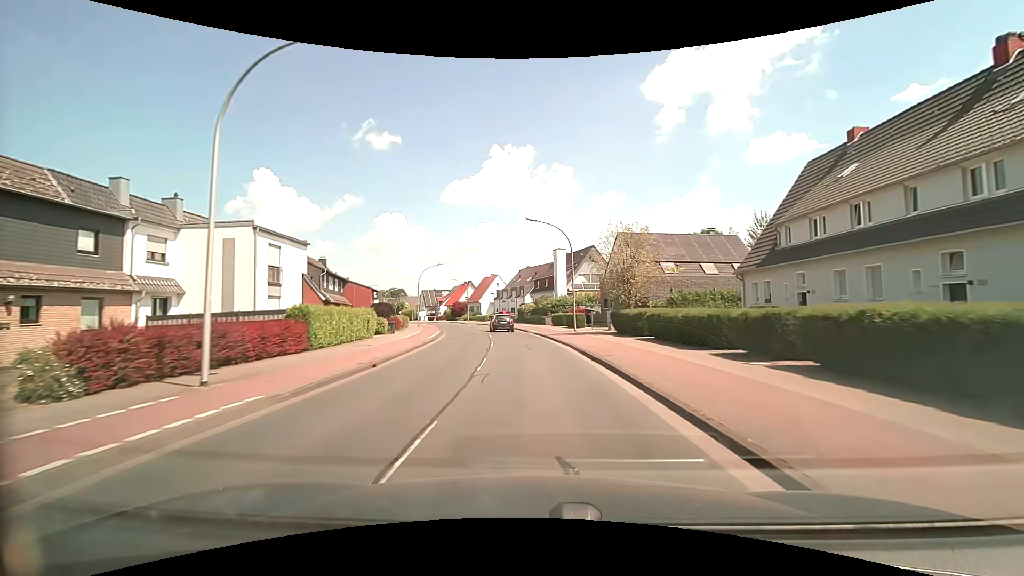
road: tertiary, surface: asphalt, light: Day
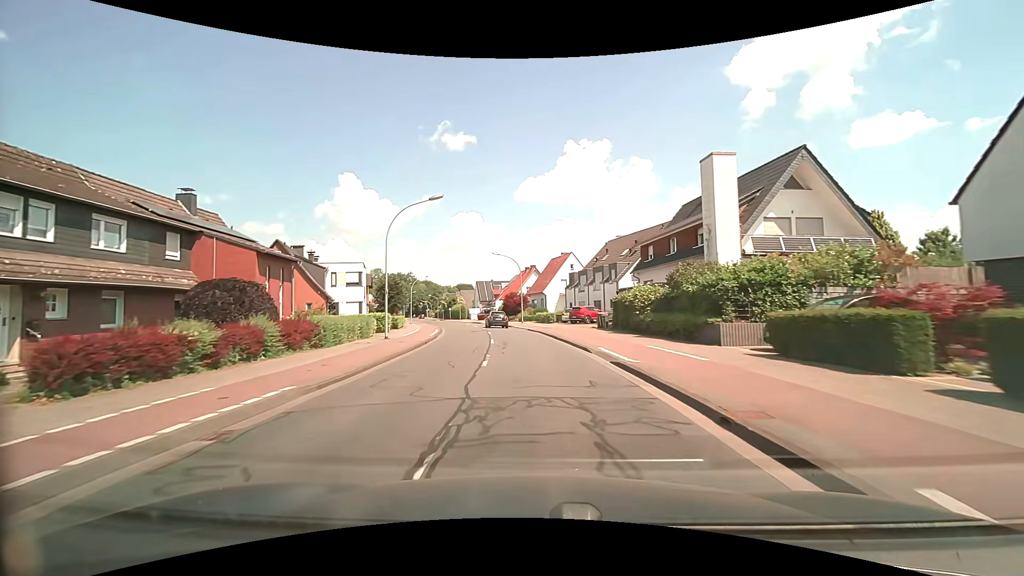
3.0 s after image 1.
(-2.2, +35.9) m; -9°
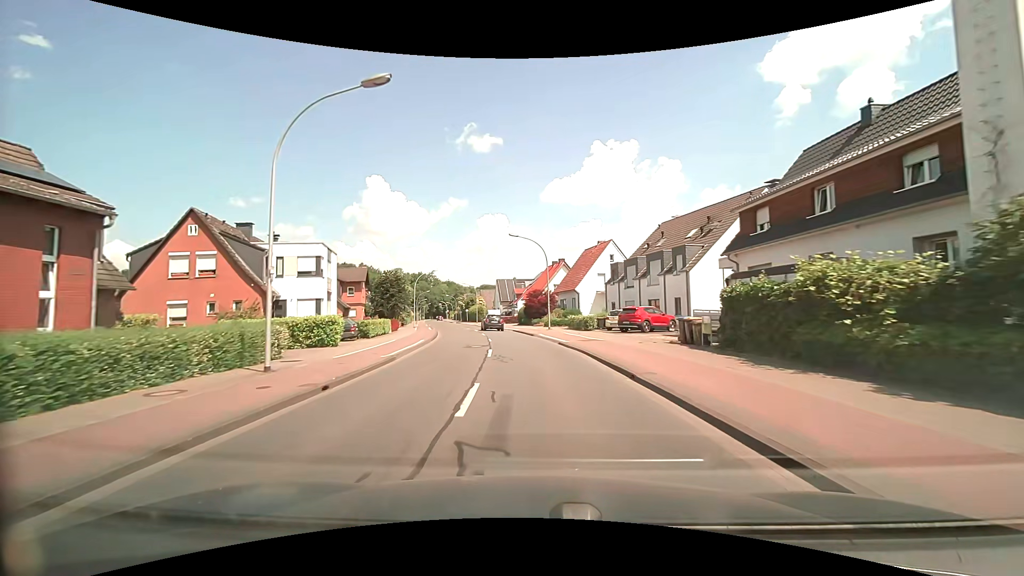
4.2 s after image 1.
(-0.3, +14.5) m; -3°
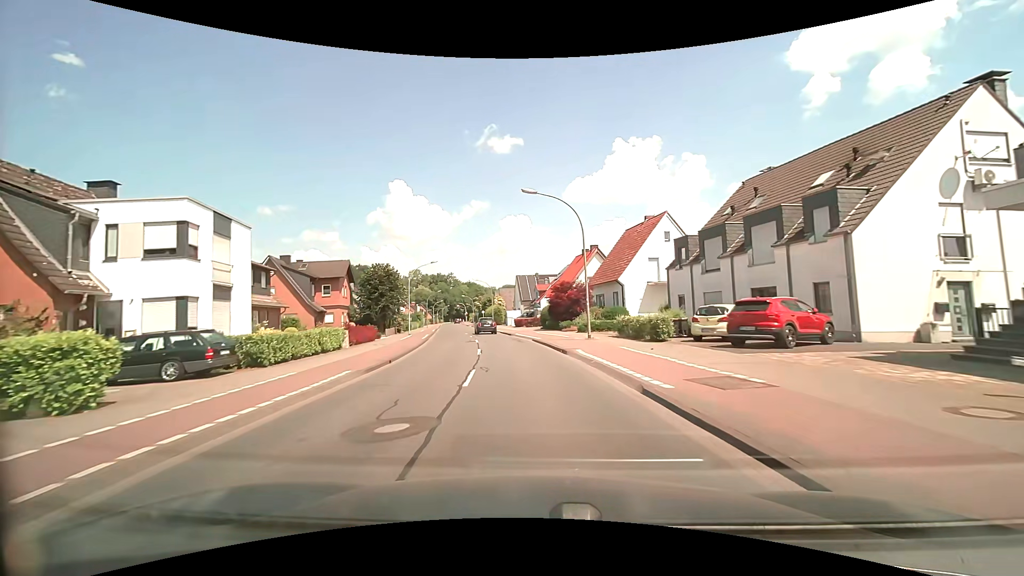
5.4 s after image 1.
(-0.2, +14.8) m; -2°
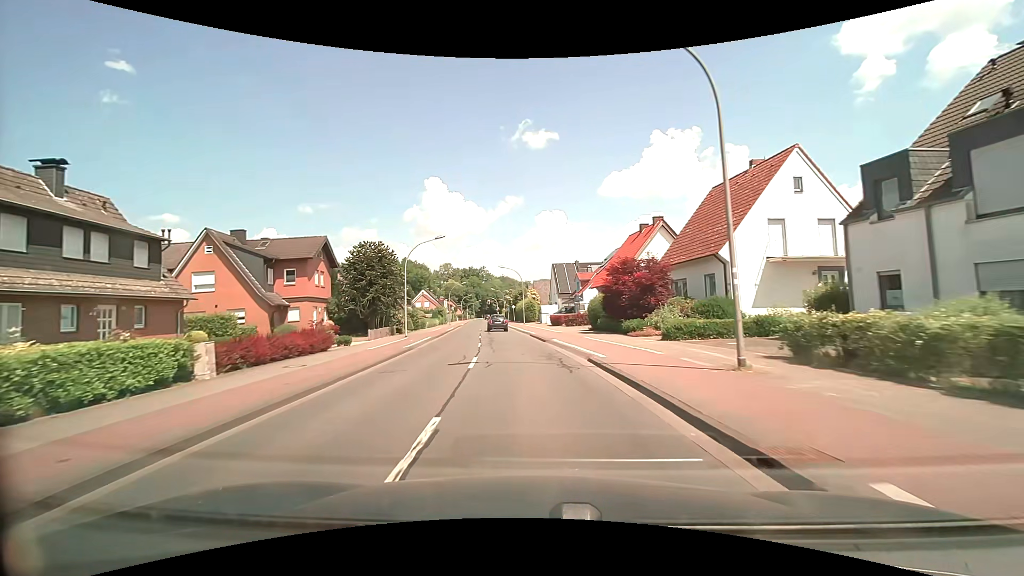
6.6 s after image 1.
(-0.6, +15.0) m; -4°
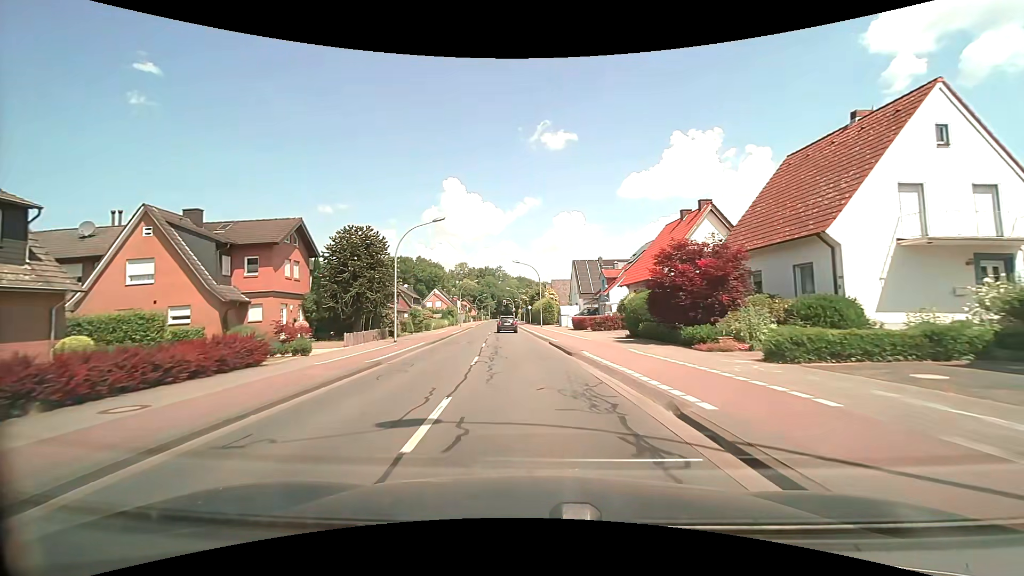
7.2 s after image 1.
(-0.2, +7.6) m; -2°
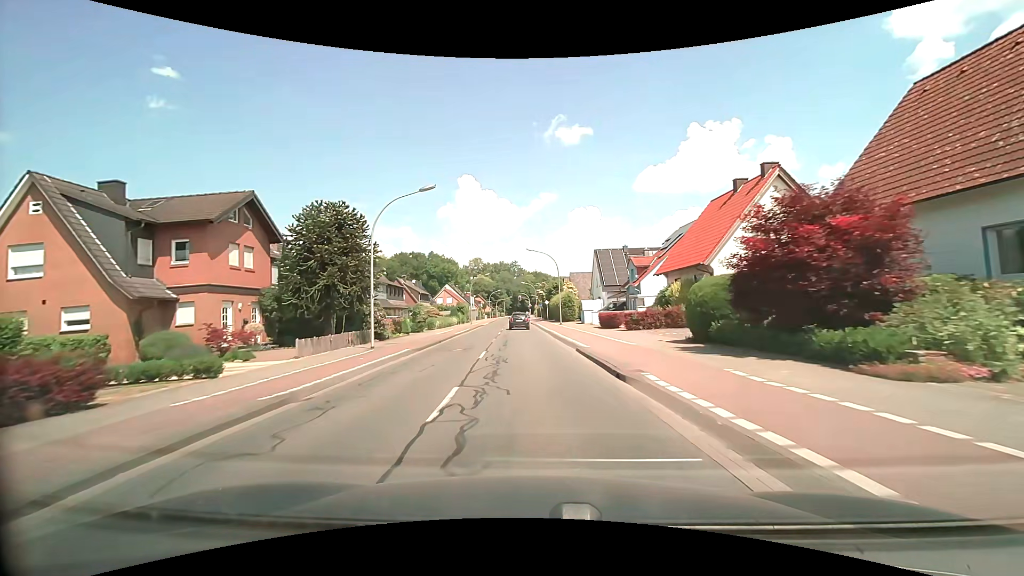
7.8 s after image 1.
(-0.1, +7.6) m; -2°
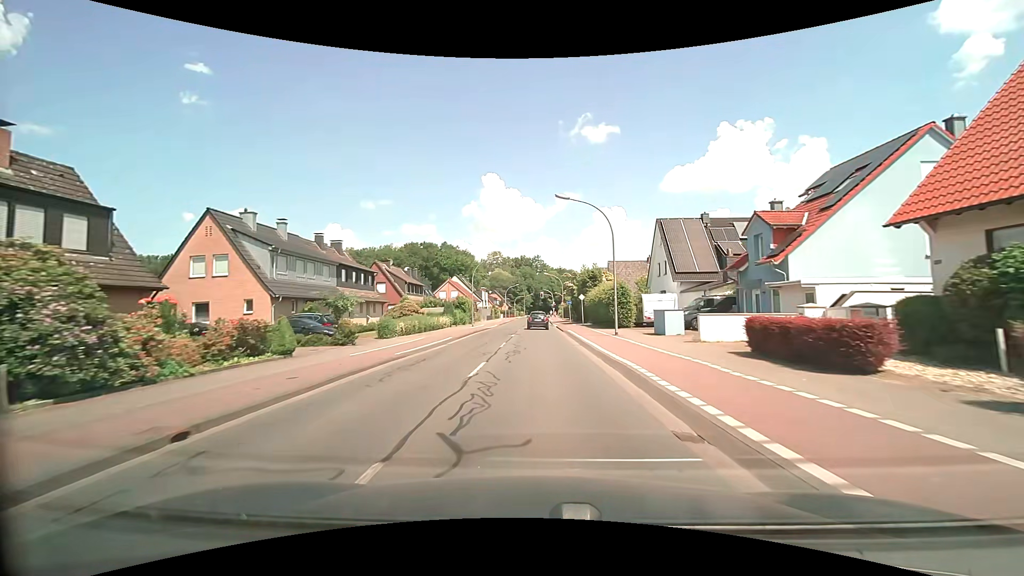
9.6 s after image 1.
(-0.8, +22.8) m; -3°
(0, +10) (0, +20) (0, +30) (0, +40) (0, +50) (0, +60) (0, +70) (0, +80) (0, +90) (0, +100) m
